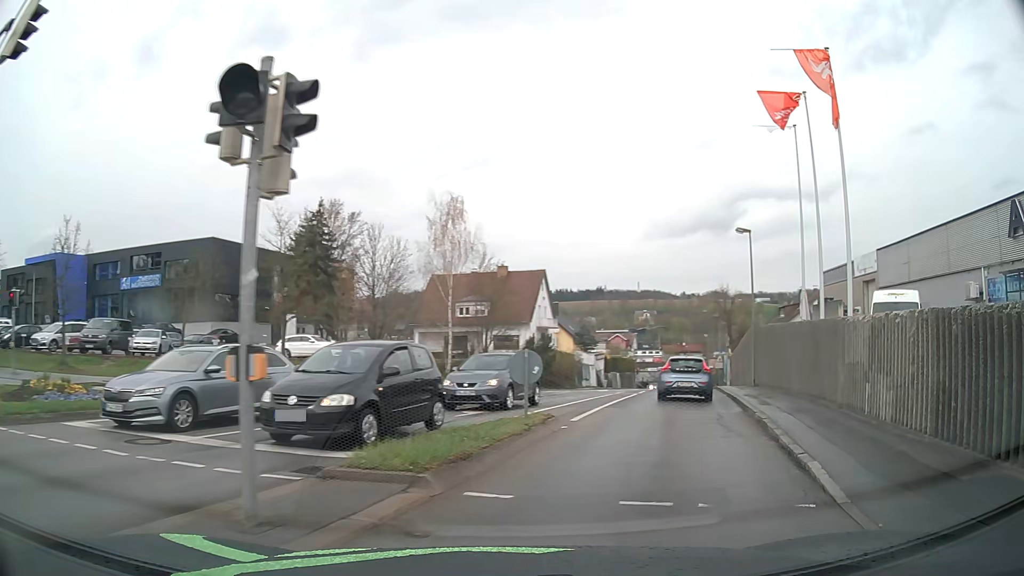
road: tertiary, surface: asphalt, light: Day
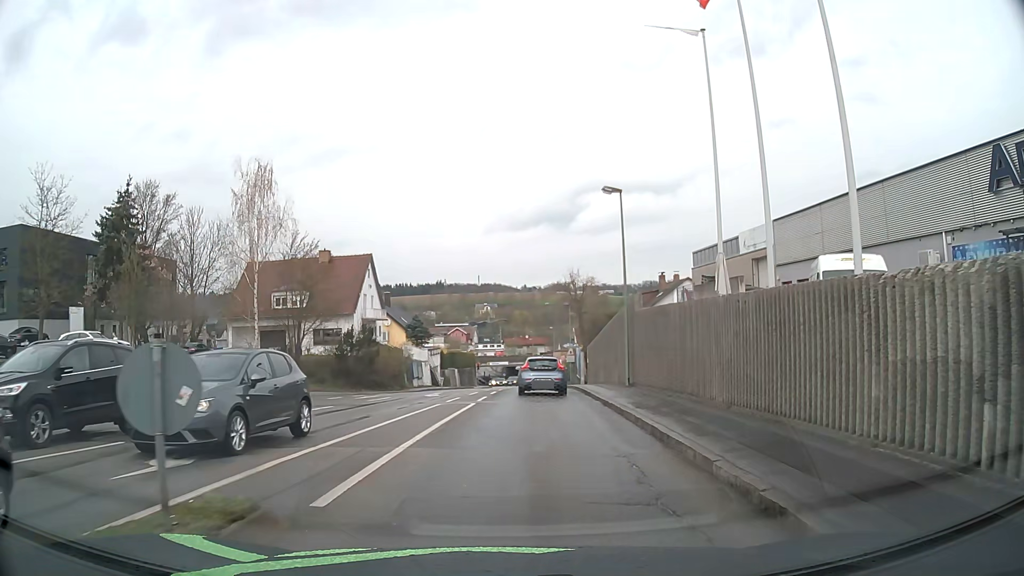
(+1.2, +7.7) m; +14°
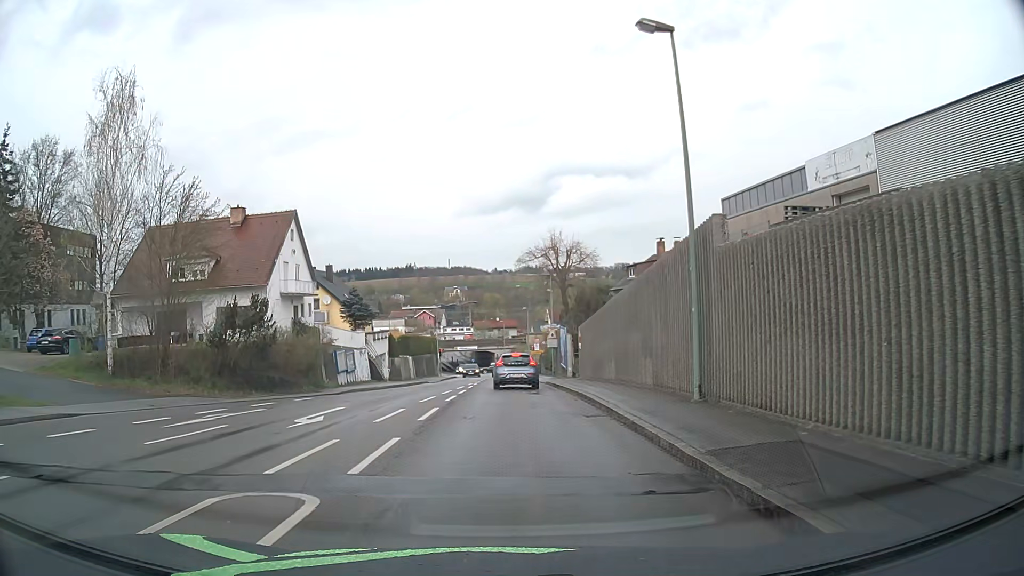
(+0.4, +13.8) m; +2°
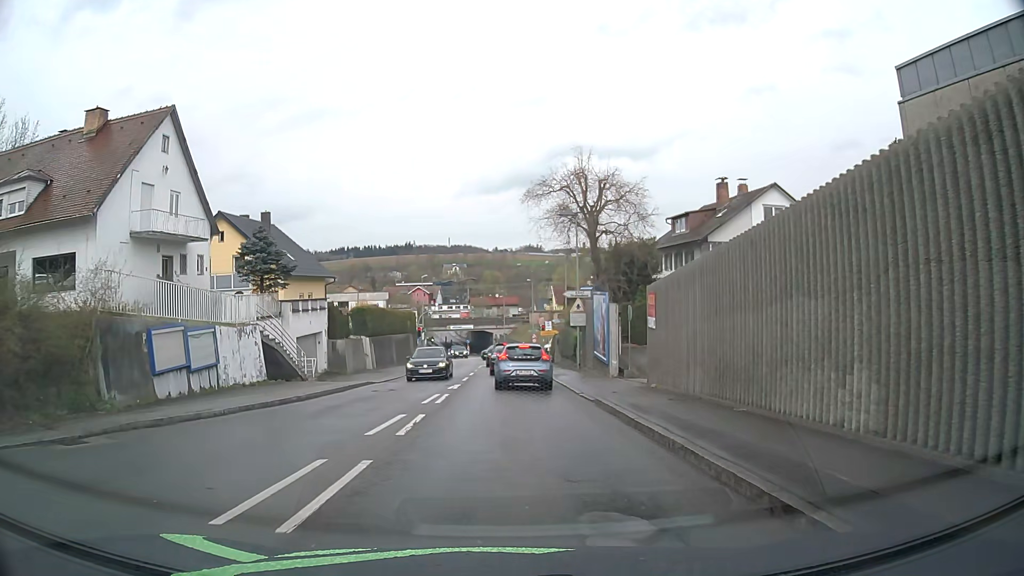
(+0.1, +18.4) m; 0°
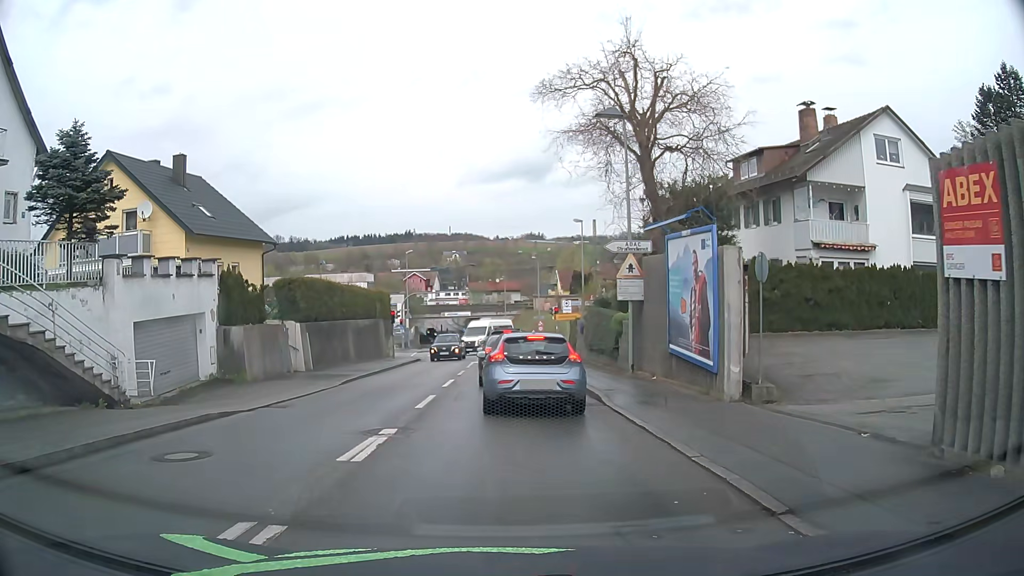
(0.0, +13.7) m; 0°
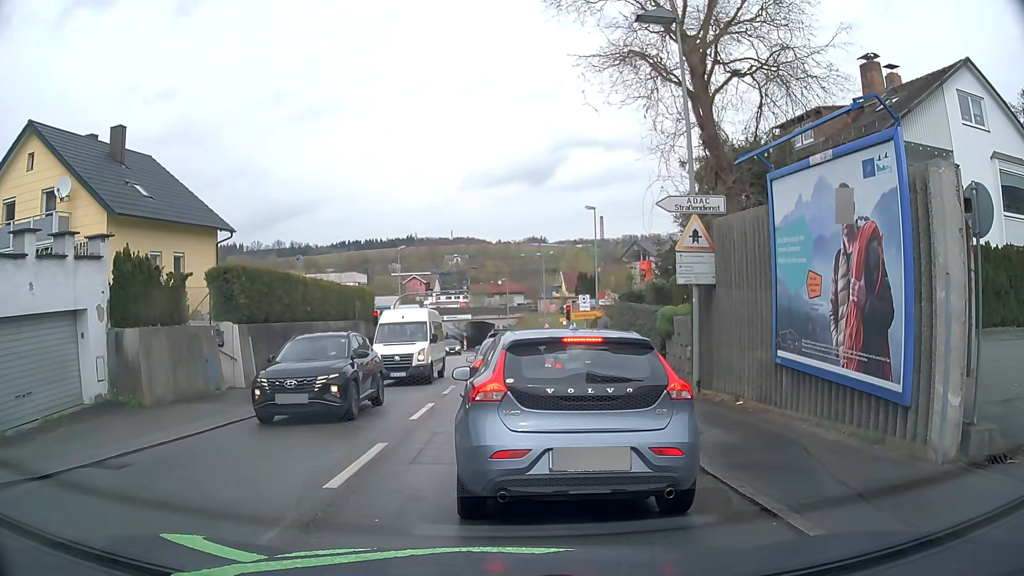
(0.0, +6.3) m; -1°
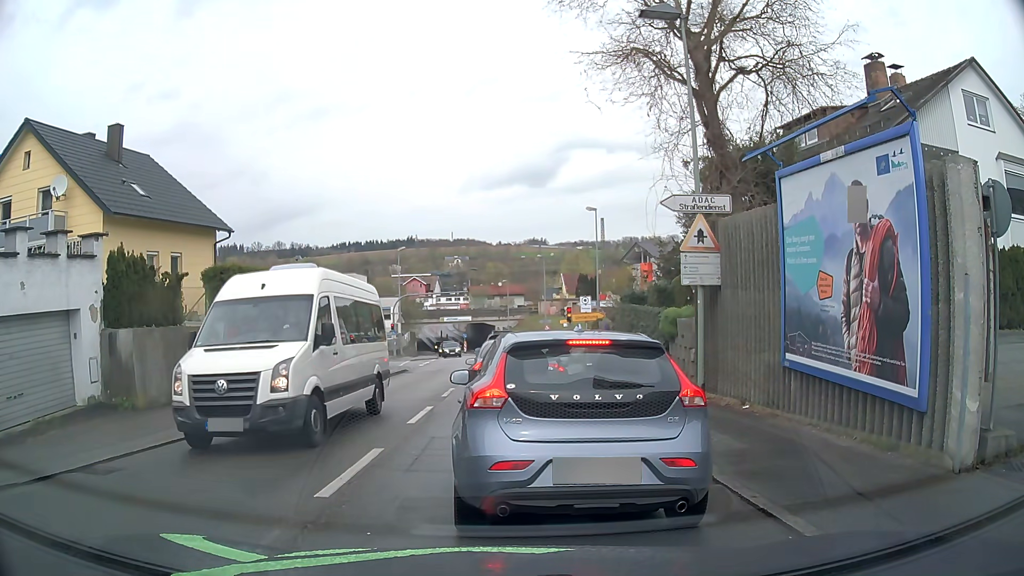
(0.0, +0.3) m; 0°
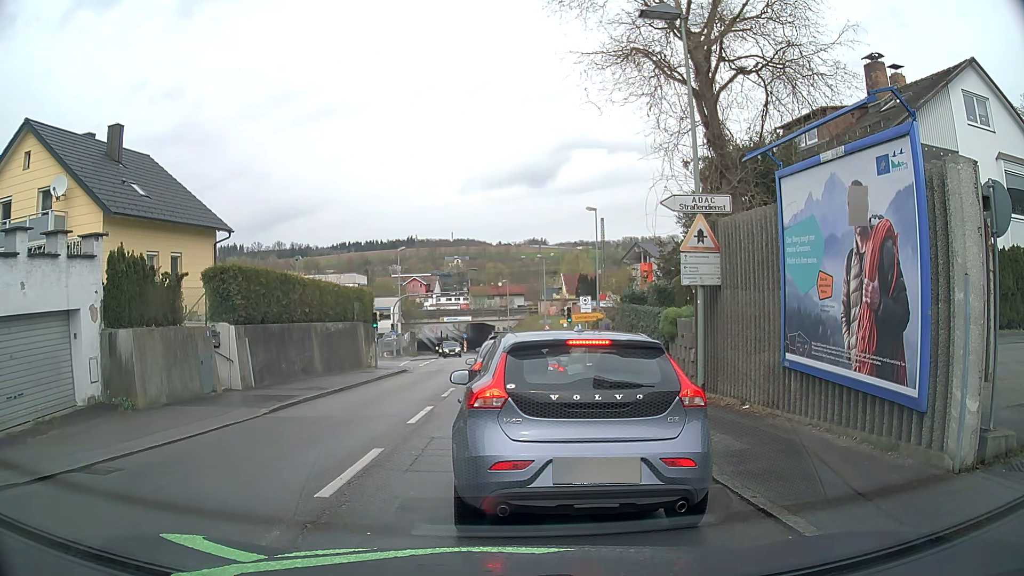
(0.0, 0.0) m; 0°
